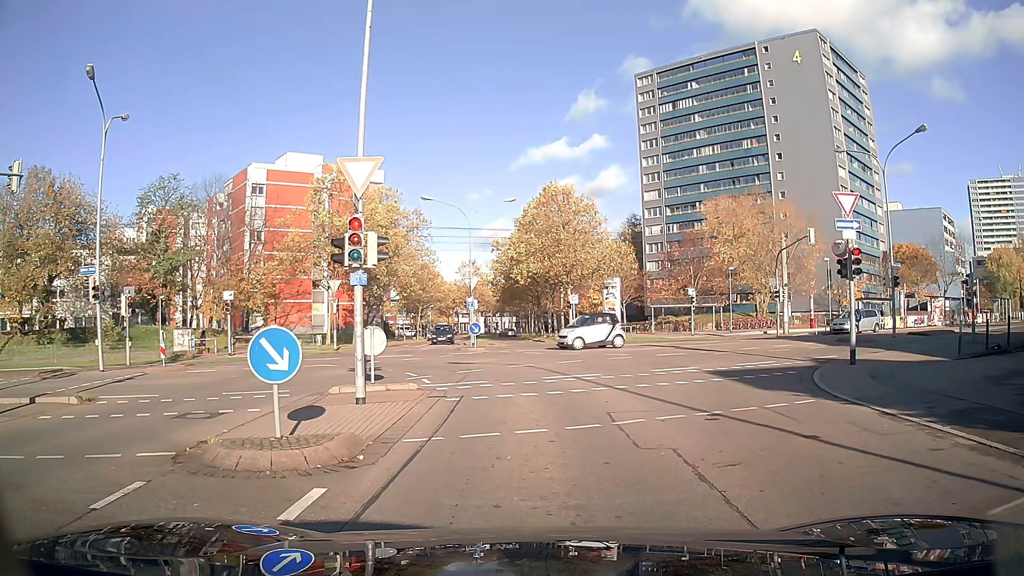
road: residential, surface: asphalt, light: Day
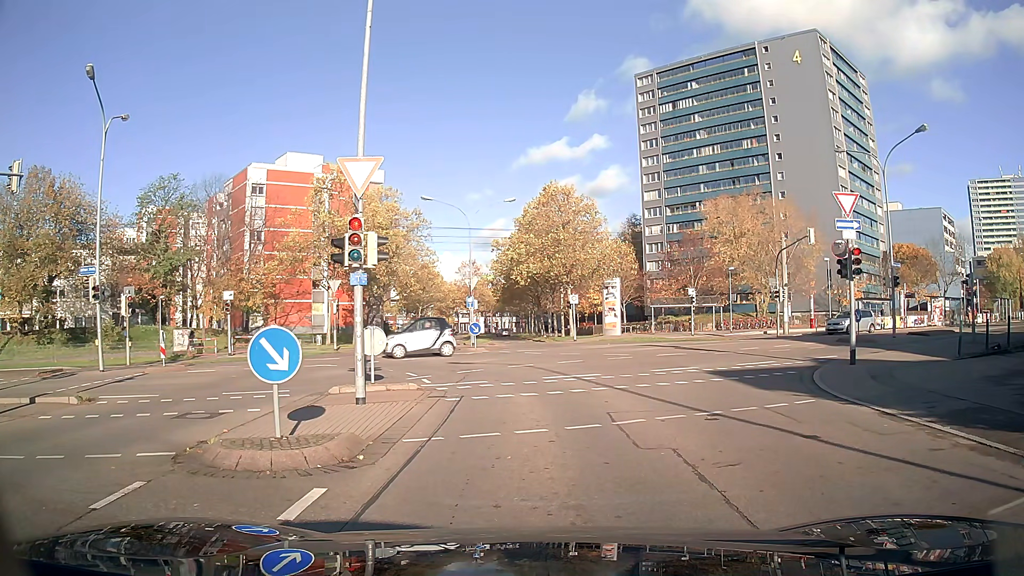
(0.0, 0.0) m; 0°
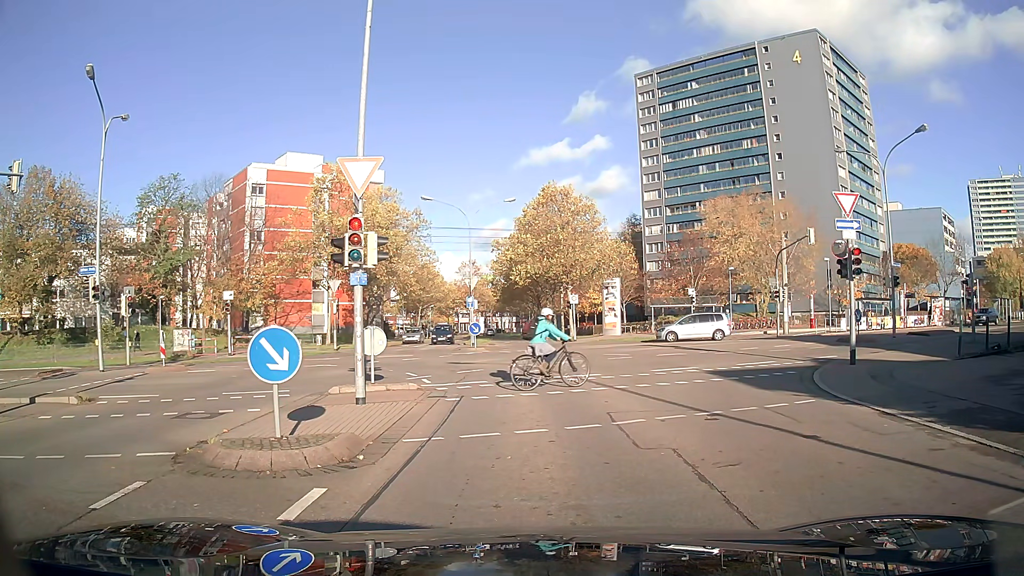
(0.0, 0.0) m; 0°
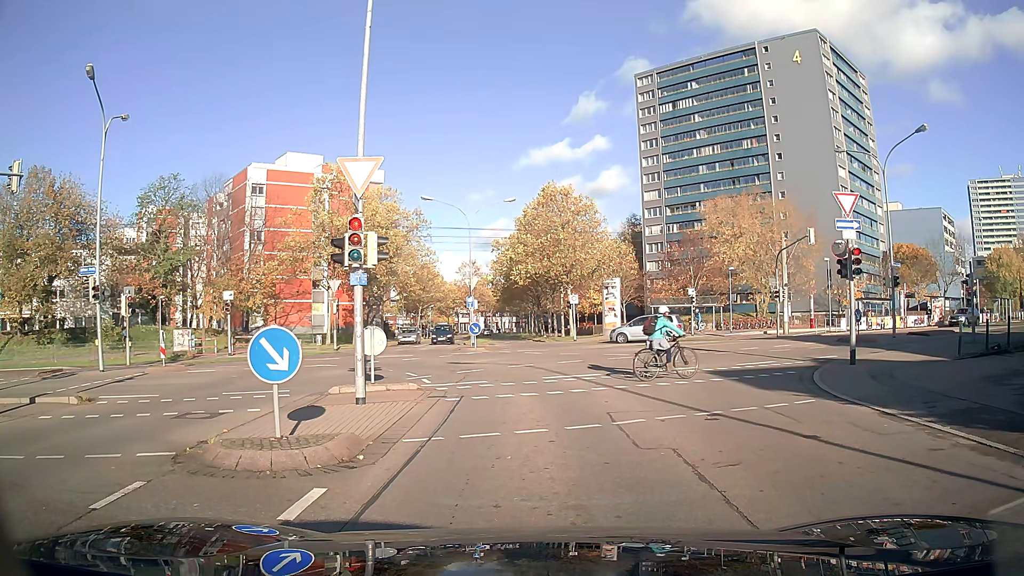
(0.0, 0.0) m; 0°
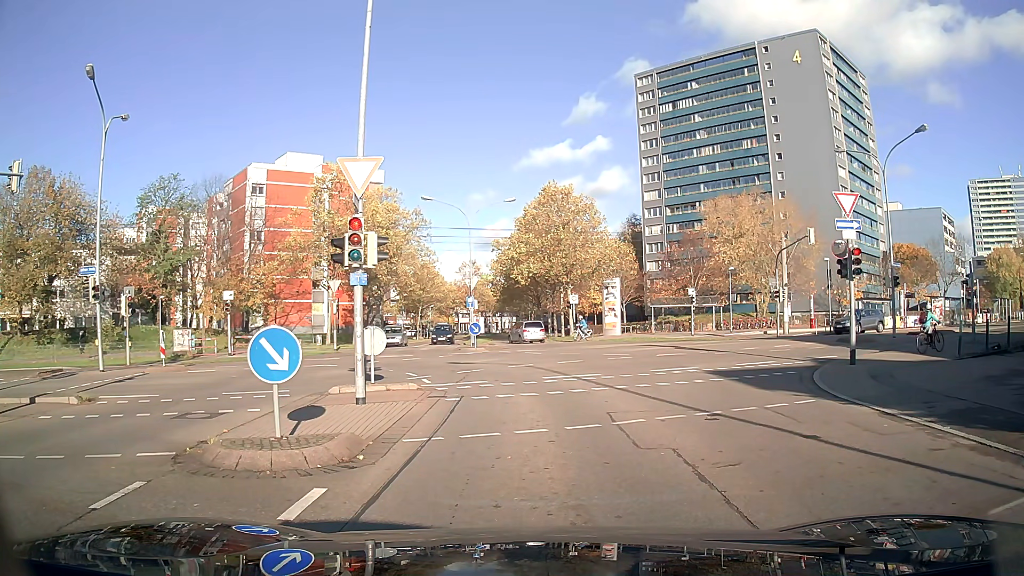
(0.0, 0.0) m; 0°
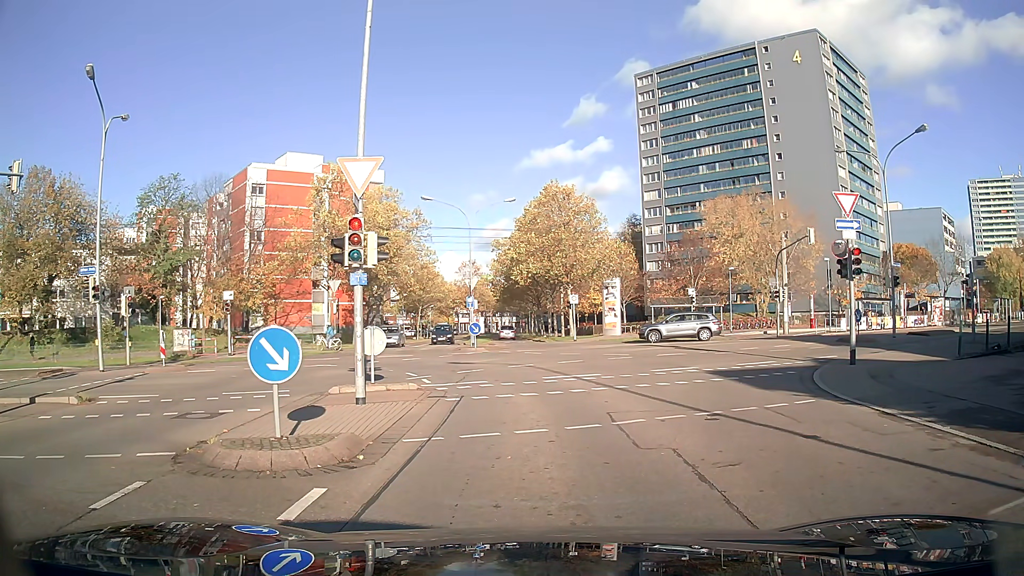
(0.0, 0.0) m; 0°
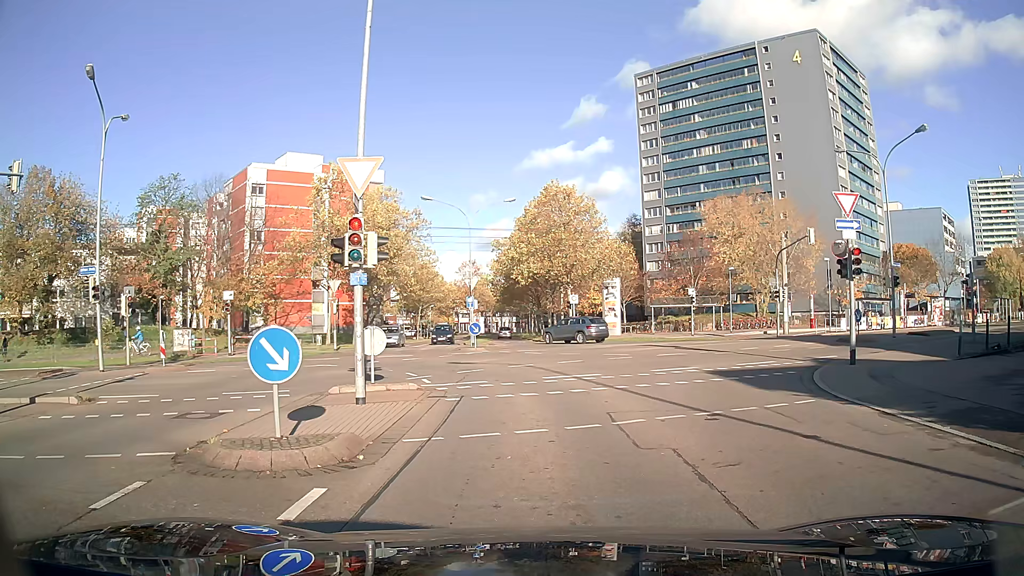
(0.0, 0.0) m; 0°
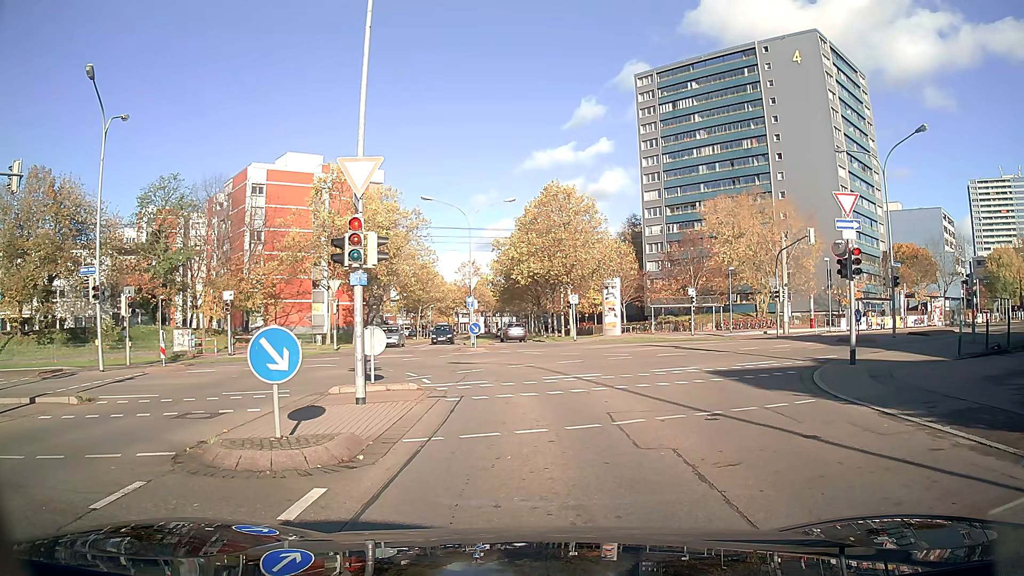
(0.0, 0.0) m; 0°
(0, +10) (-2, +20) (-10, +25) (-19, +21) (-28, +17) (-37, +13) (-46, +8) (-55, +3) (-63, -2) (-72, -7) m
